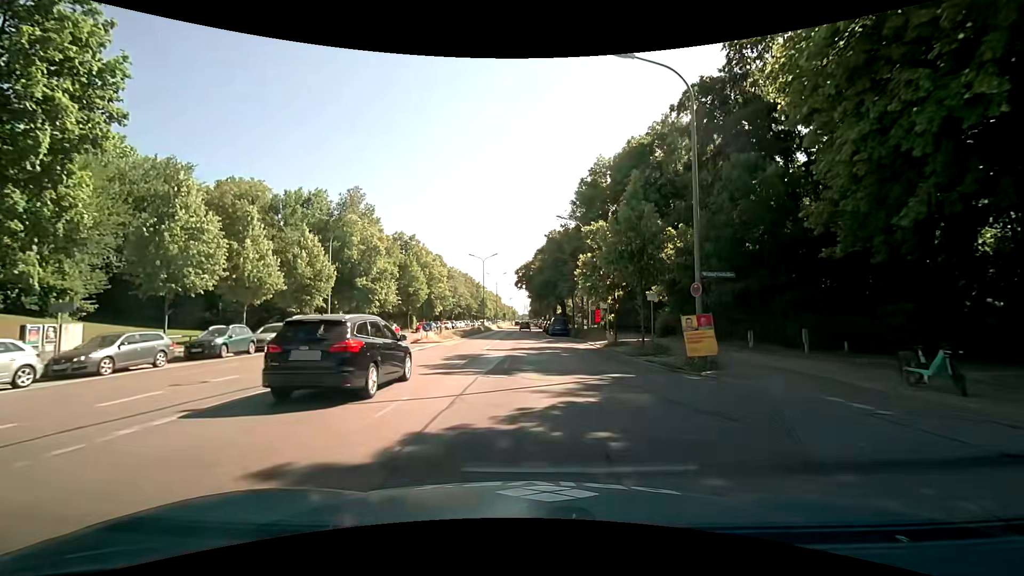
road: primary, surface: asphalt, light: Day
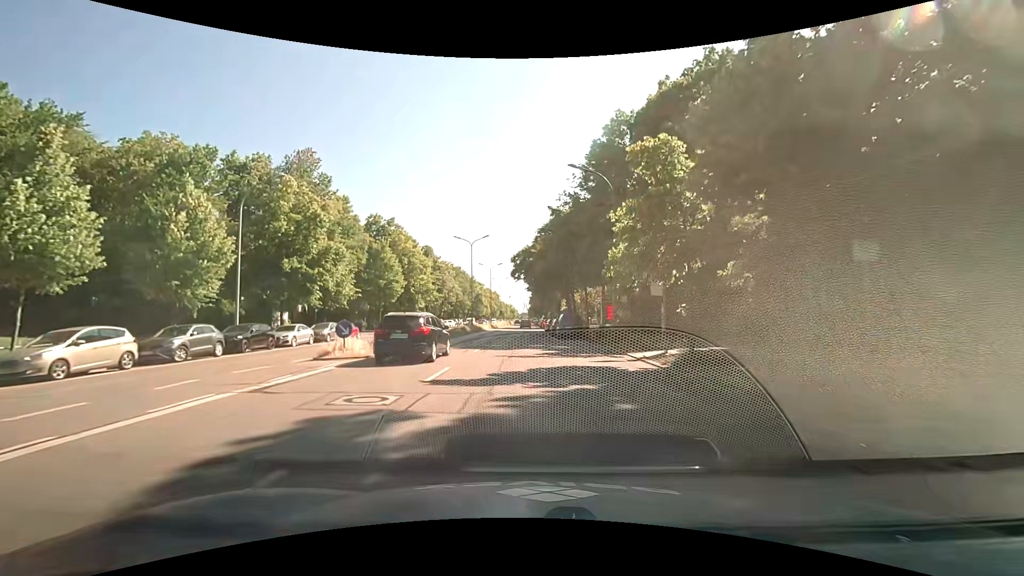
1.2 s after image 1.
(0.0, +13.8) m; +1°
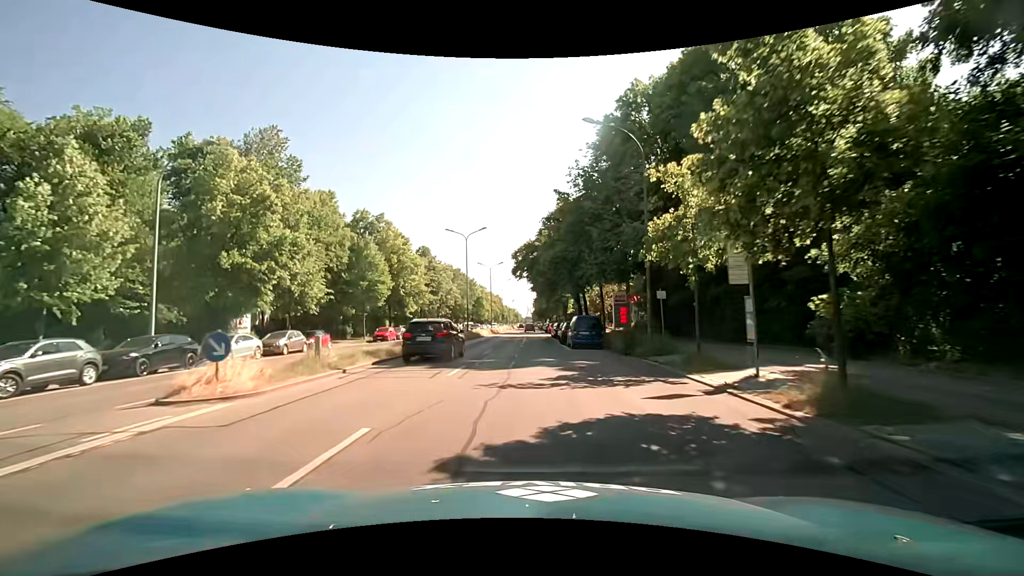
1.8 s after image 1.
(-0.1, +7.2) m; -1°
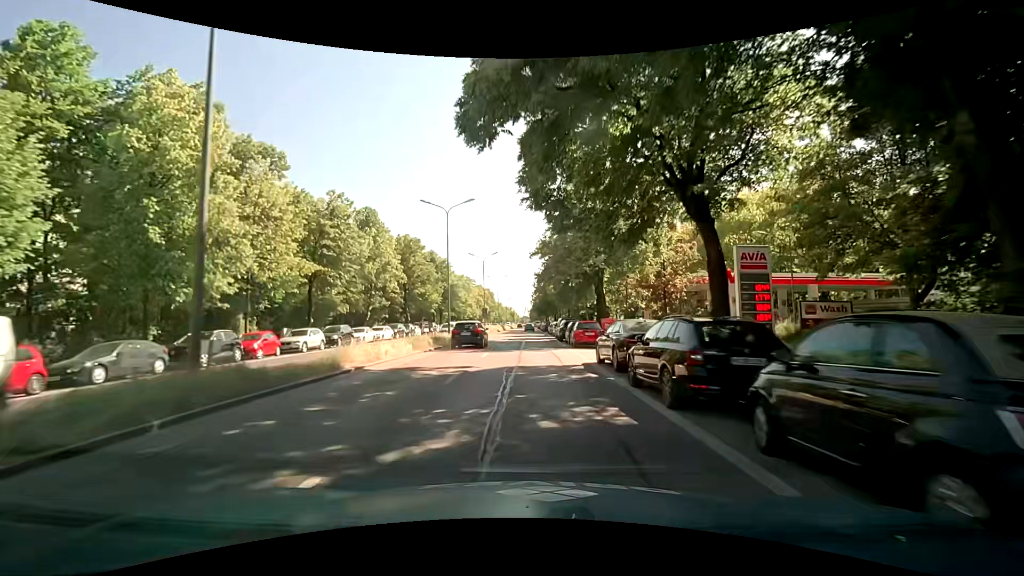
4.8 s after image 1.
(-0.2, +38.9) m; +1°
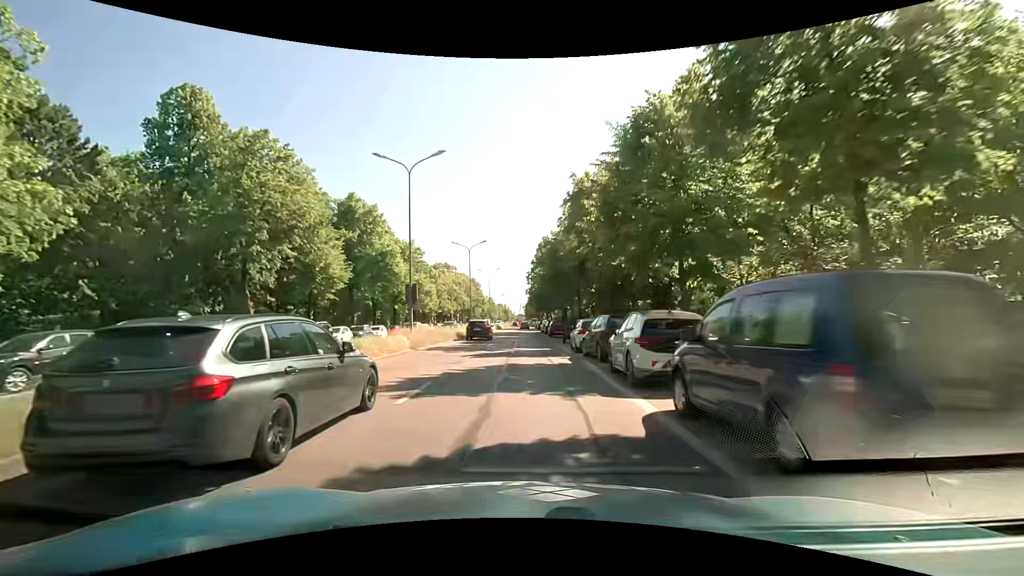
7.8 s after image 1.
(-0.4, +39.1) m; -1°
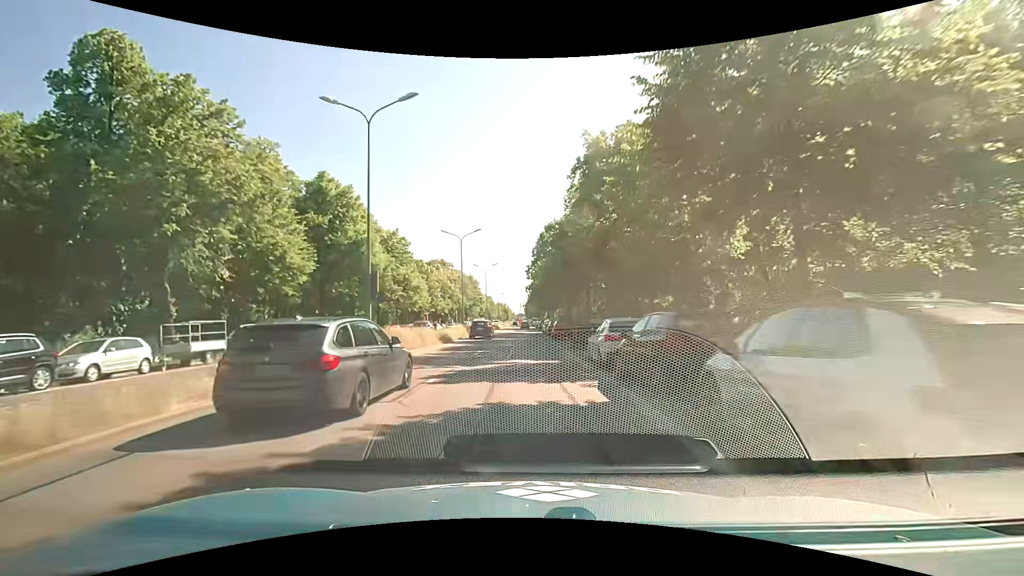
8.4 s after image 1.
(0.0, +7.0) m; +1°
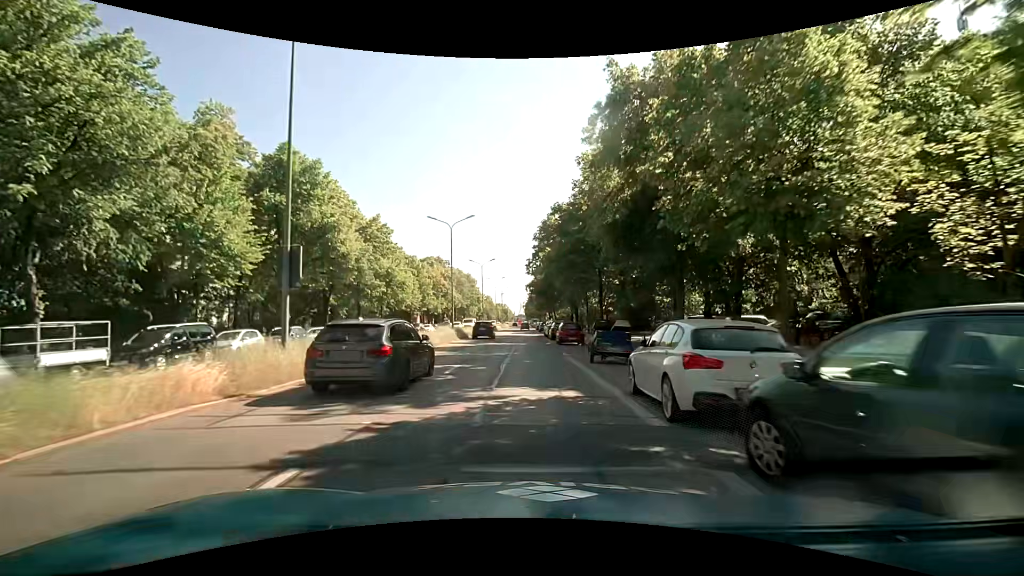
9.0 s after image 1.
(-0.1, +6.8) m; -2°
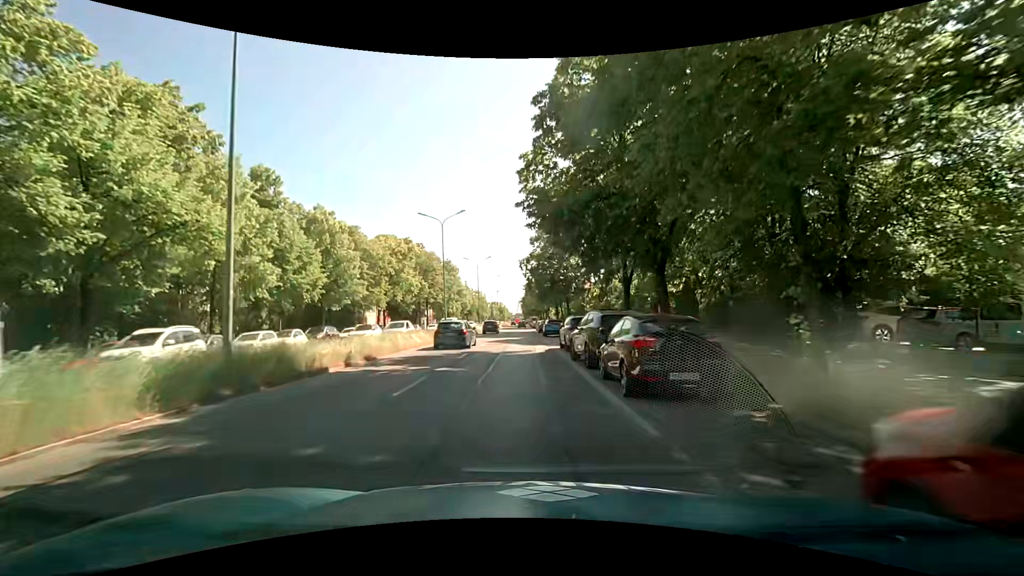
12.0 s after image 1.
(+0.3, +31.7) m; +1°
(0, +10) (0, +20) (-1, +30) (-1, +40) (-1, +50) (-1, +60) (-1, +70) (-1, +80) (-2, +90) (-3, +100) m
